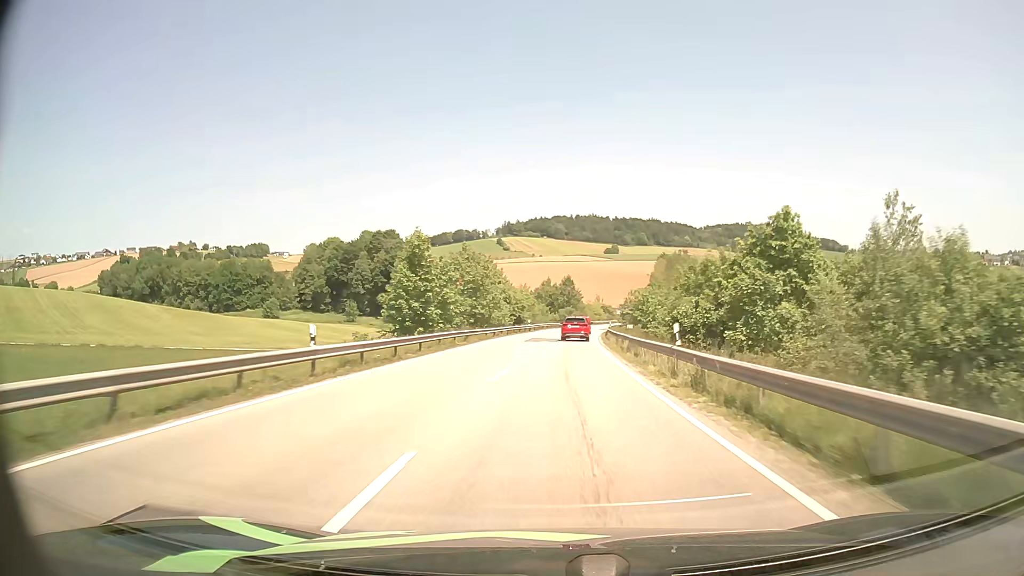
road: secondary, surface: asphalt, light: Day
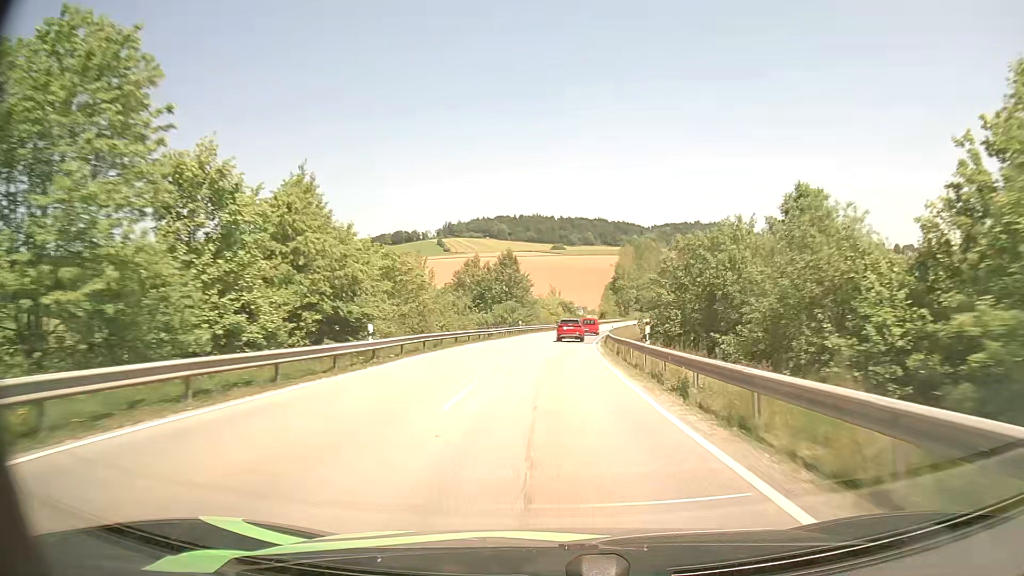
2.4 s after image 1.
(+2.0, +53.0) m; +5°
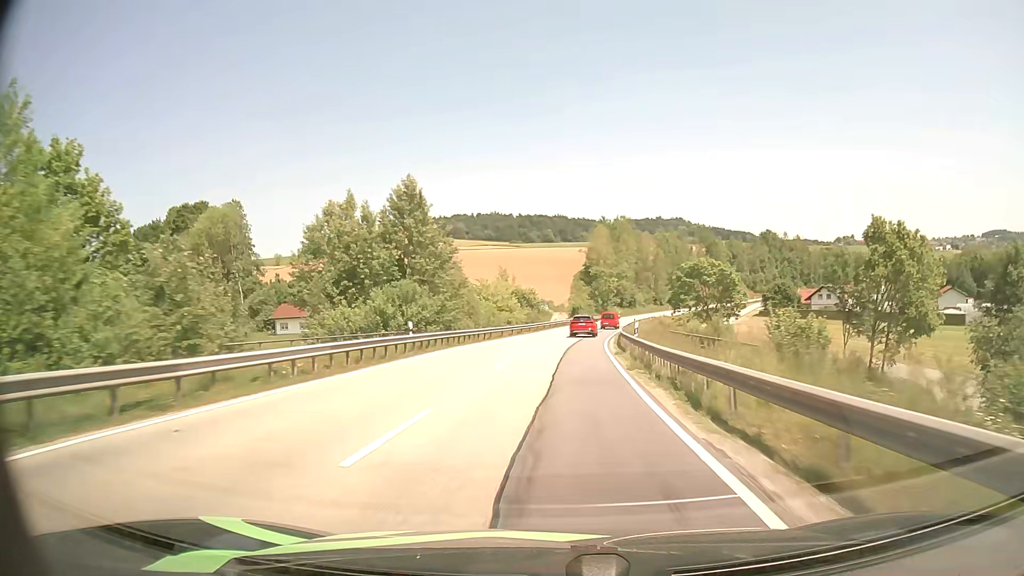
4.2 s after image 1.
(+1.3, +39.7) m; +3°
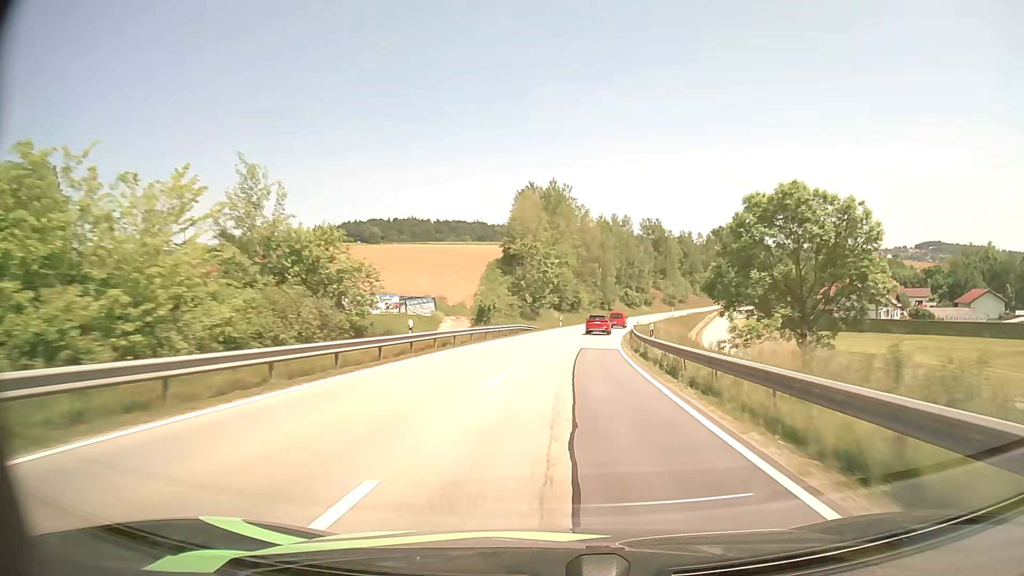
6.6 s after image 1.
(+2.8, +52.6) m; +6°
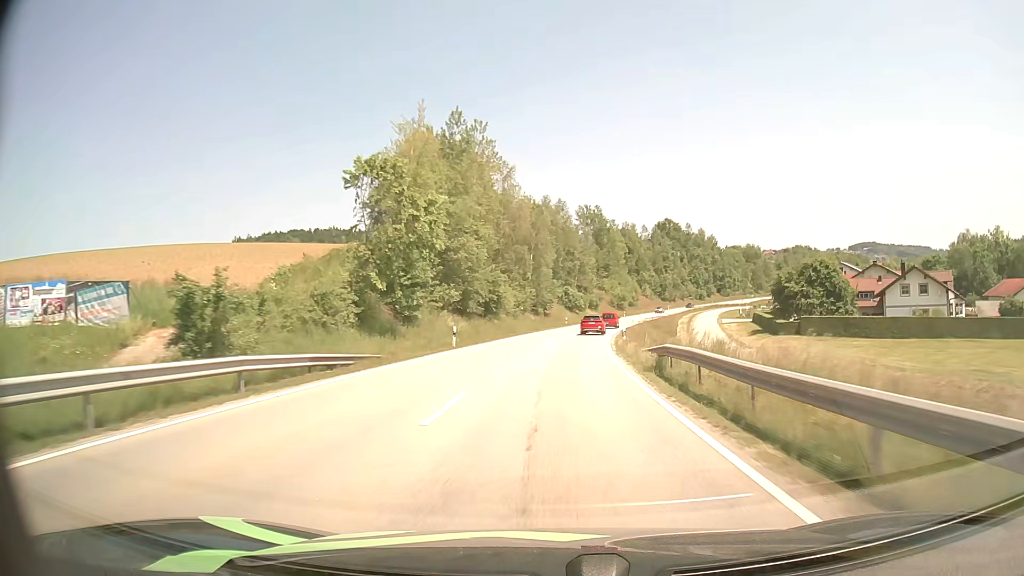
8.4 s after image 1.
(+2.5, +40.2) m; +7°
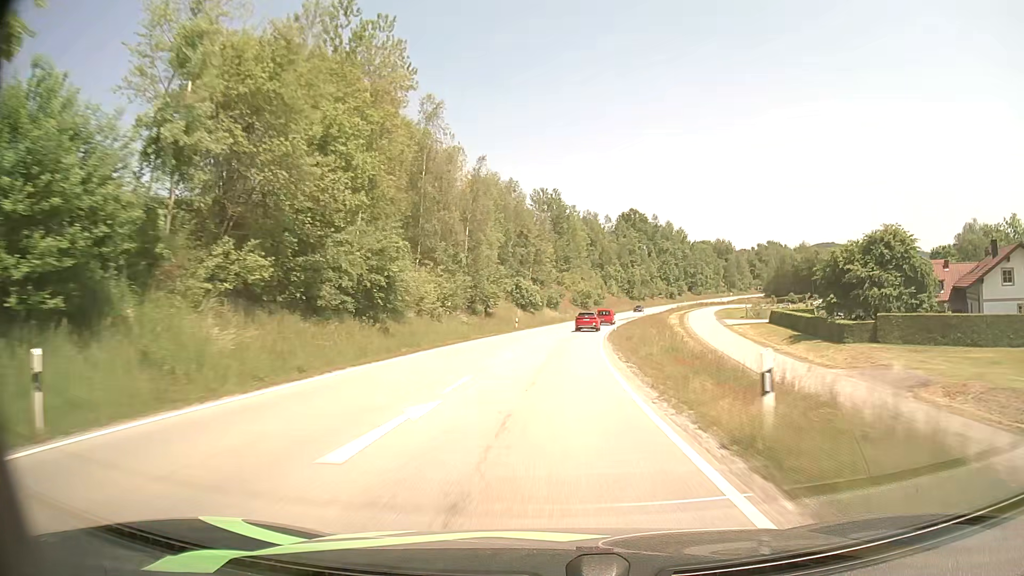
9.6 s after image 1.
(+1.0, +26.7) m; +4°
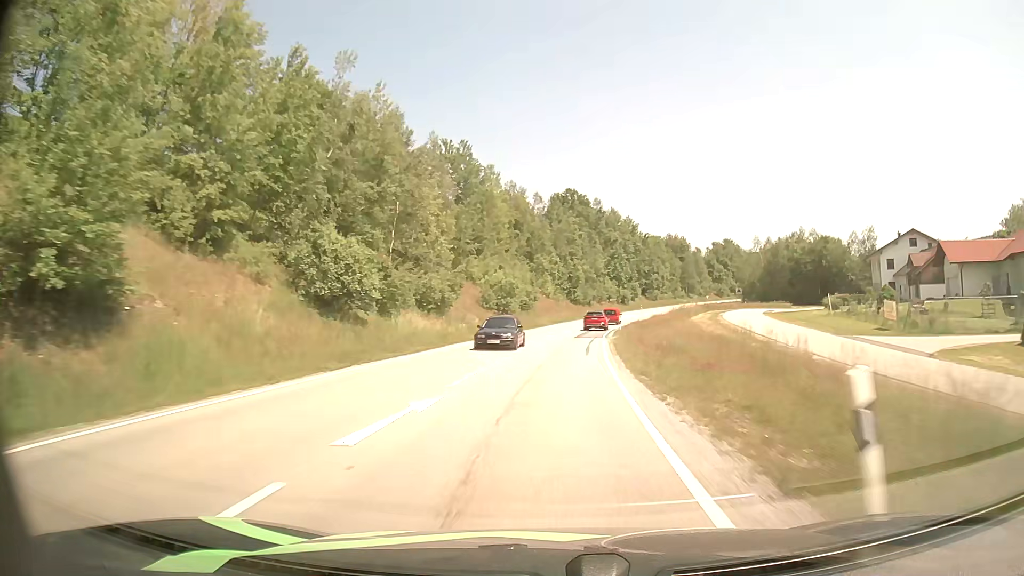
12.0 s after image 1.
(+3.2, +53.0) m; +7°
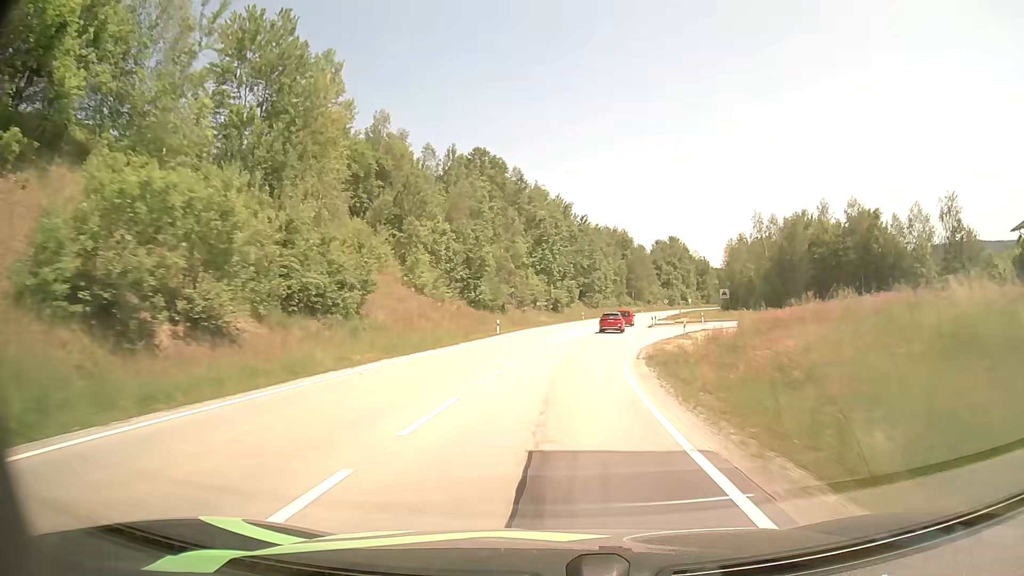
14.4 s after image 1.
(+3.1, +53.5) m; +7°
(0, +10) (+1, +20) (+1, +30) (+2, +40) (+4, +50) (+5, +60) (+7, +70) (+9, +79) (+11, +89) (+14, +99) m
